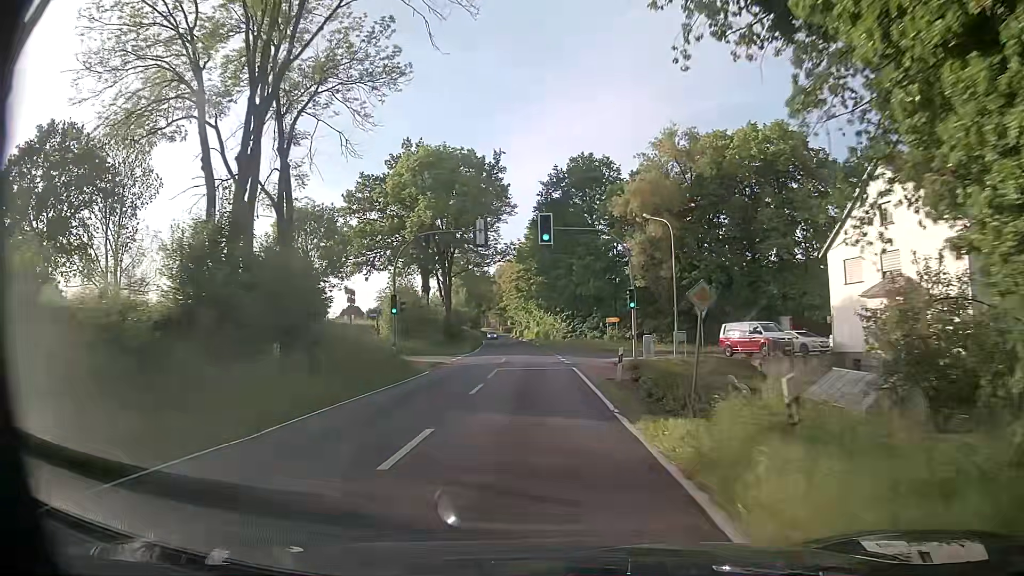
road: tertiary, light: Day
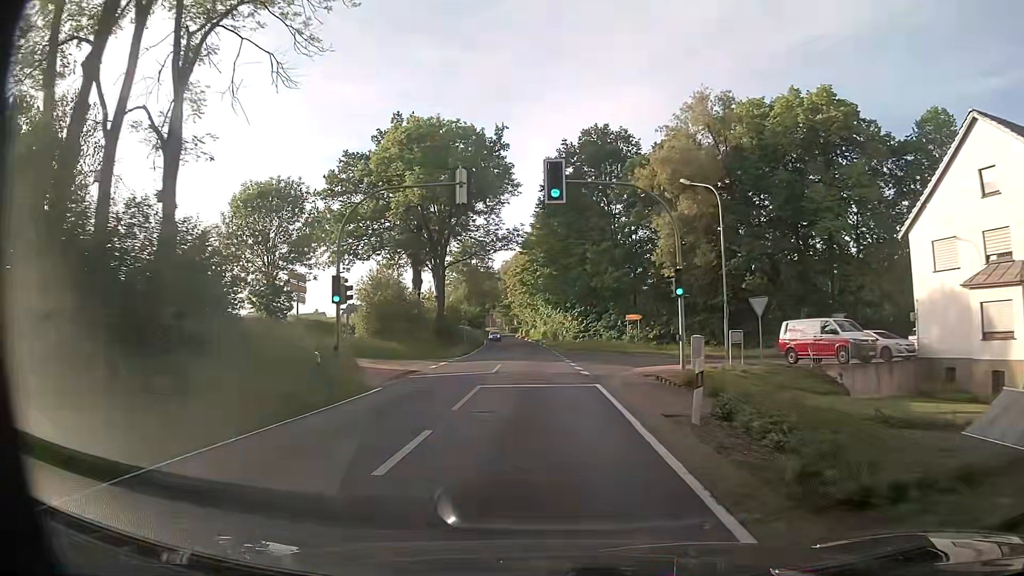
(-0.1, +9.4) m; -1°
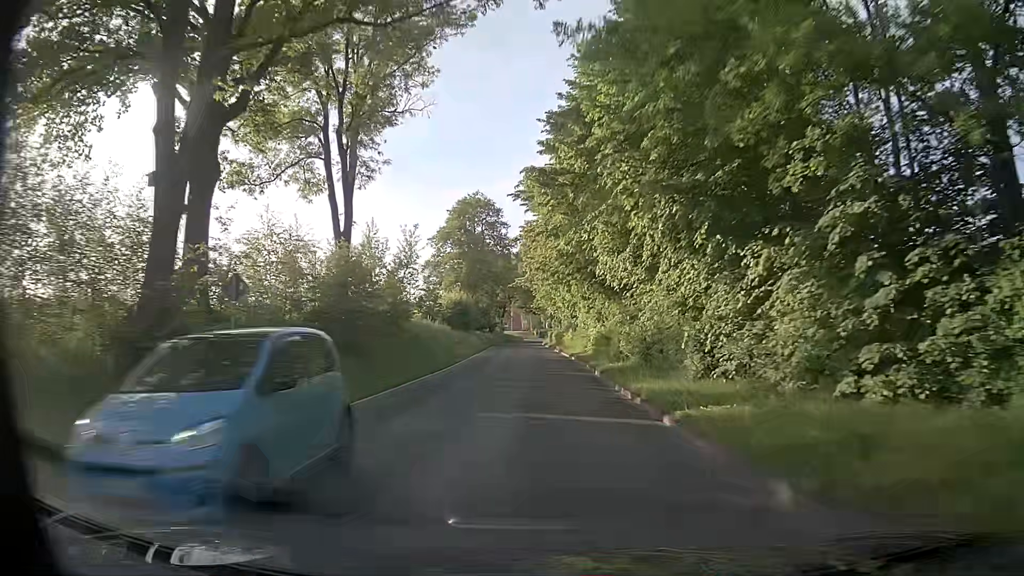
(-1.5, +47.2) m; -3°
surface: asphalt
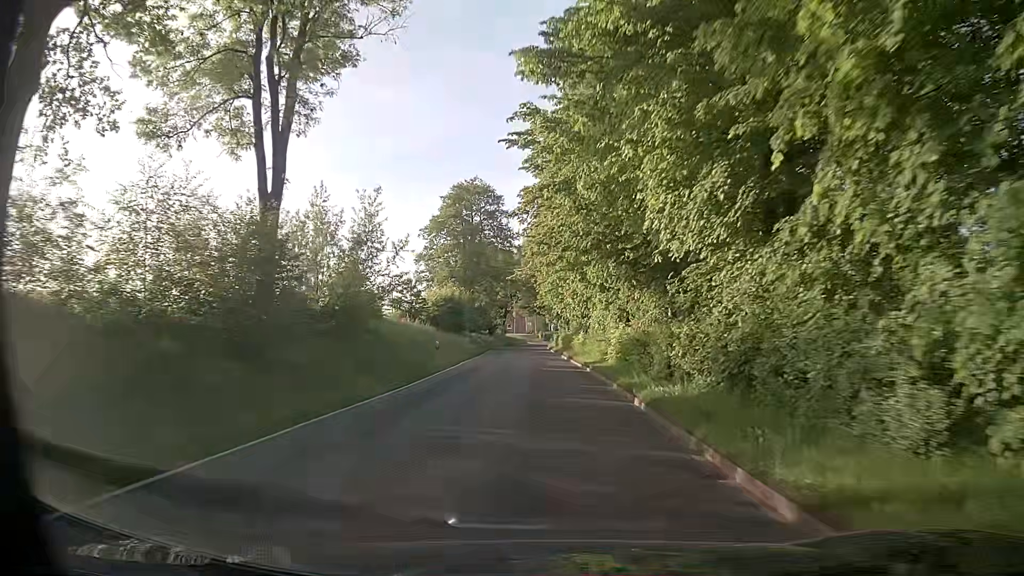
(0.0, +9.5) m; 0°
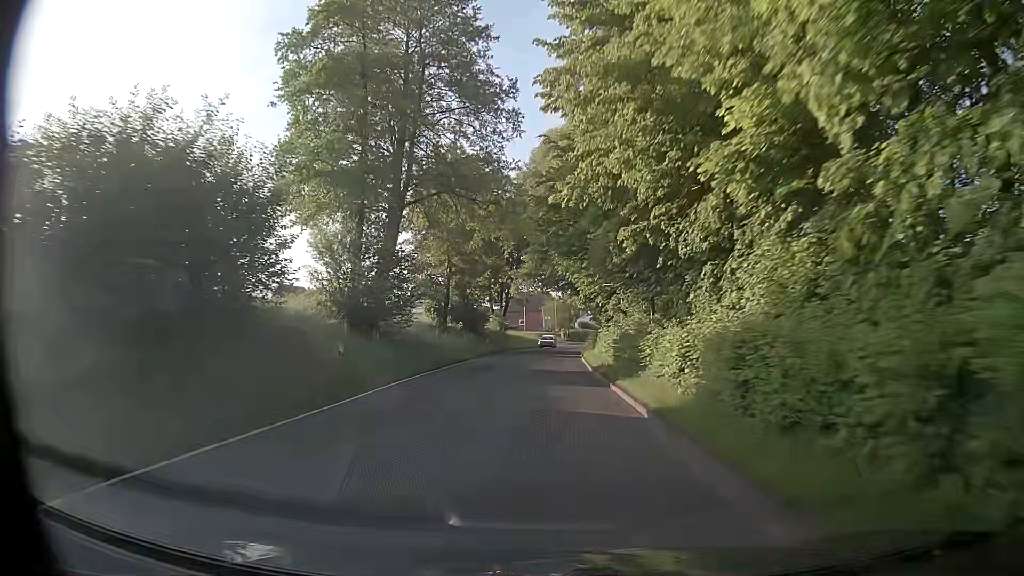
(-1.0, +47.6) m; -3°
